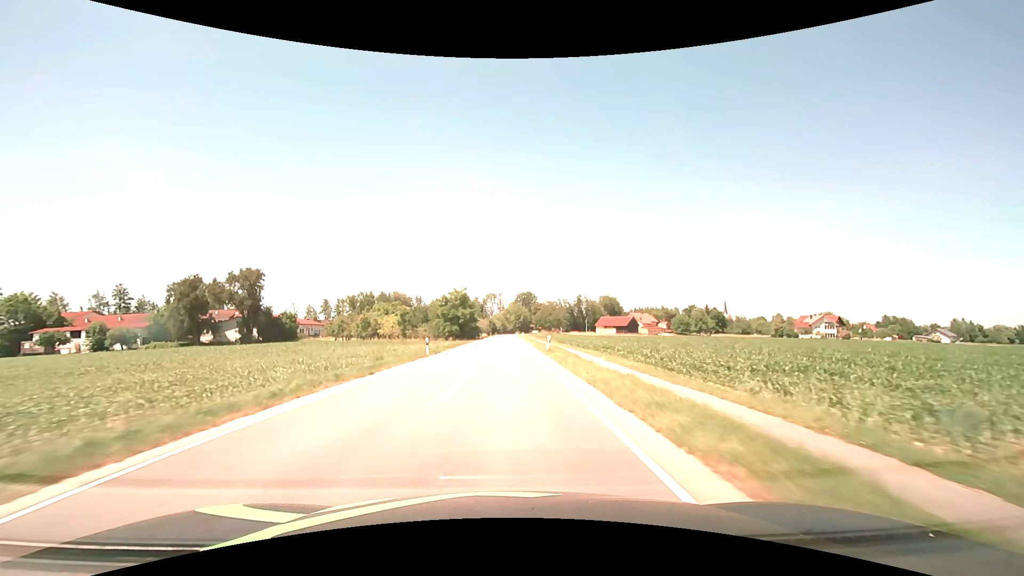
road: secondary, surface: asphalt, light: Day
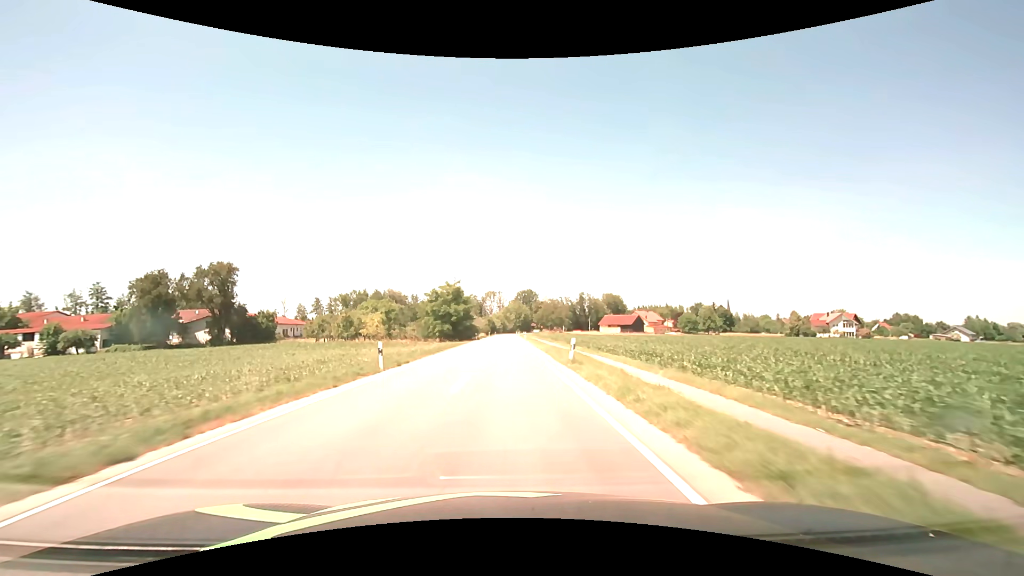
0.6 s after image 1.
(0.0, +10.8) m; 0°
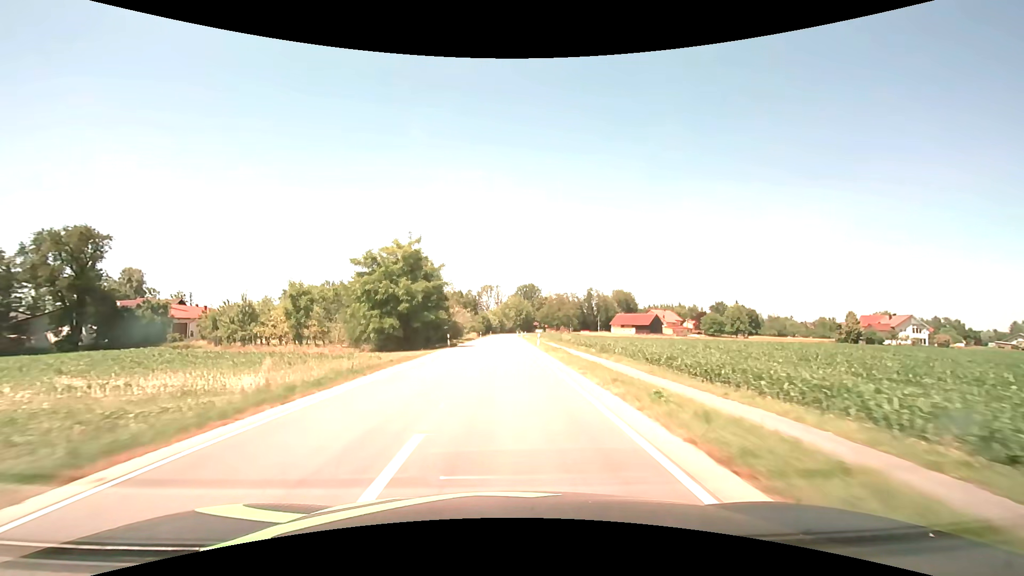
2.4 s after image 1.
(0.0, +32.4) m; 0°
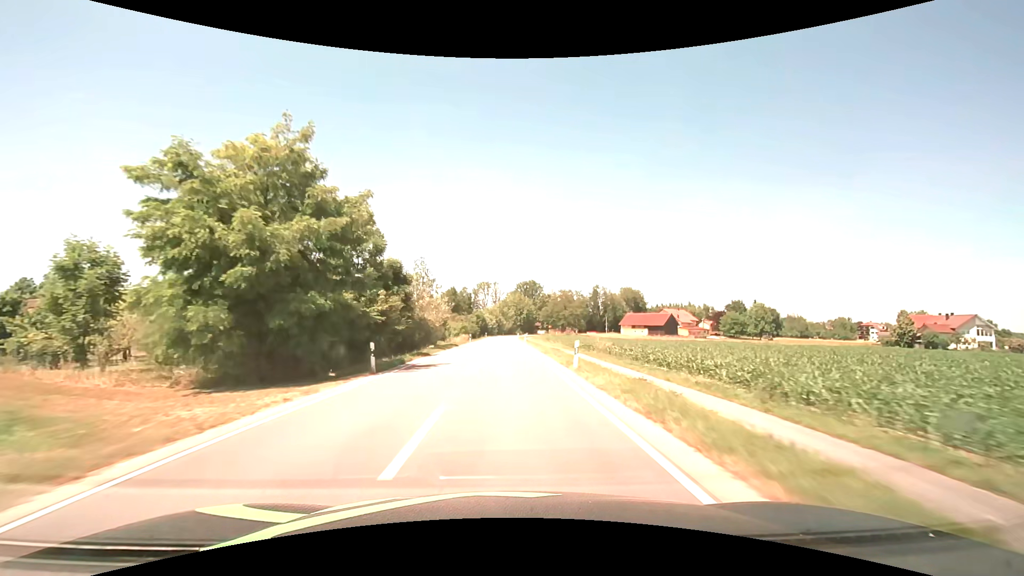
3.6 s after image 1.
(0.0, +21.6) m; 0°
(0, +10) (0, +20) (0, +30) (0, +40) (0, +50) (0, +60) (0, +70) (0, +80) (0, +90) (0, +100) m
